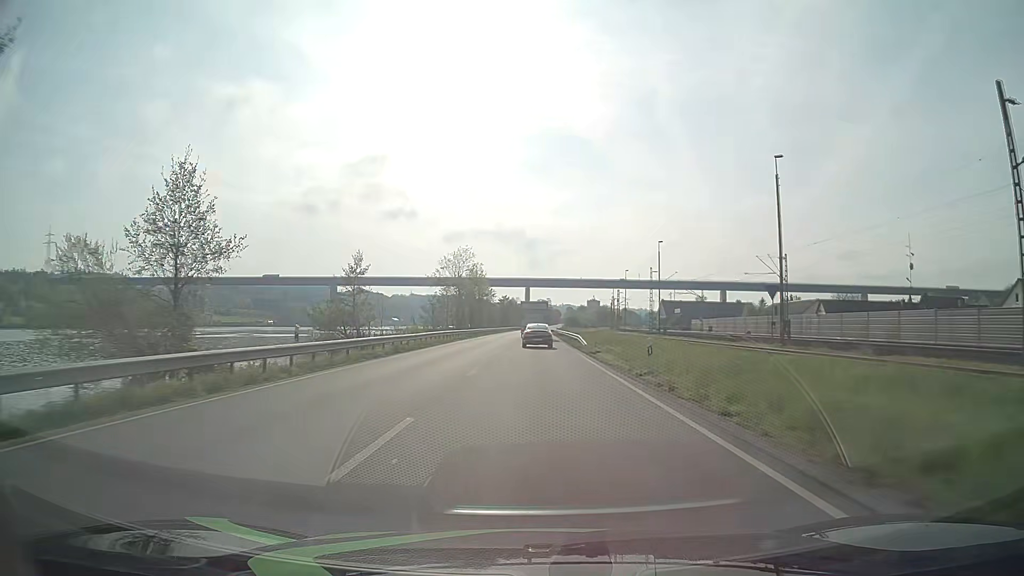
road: primary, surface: asphalt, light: Day
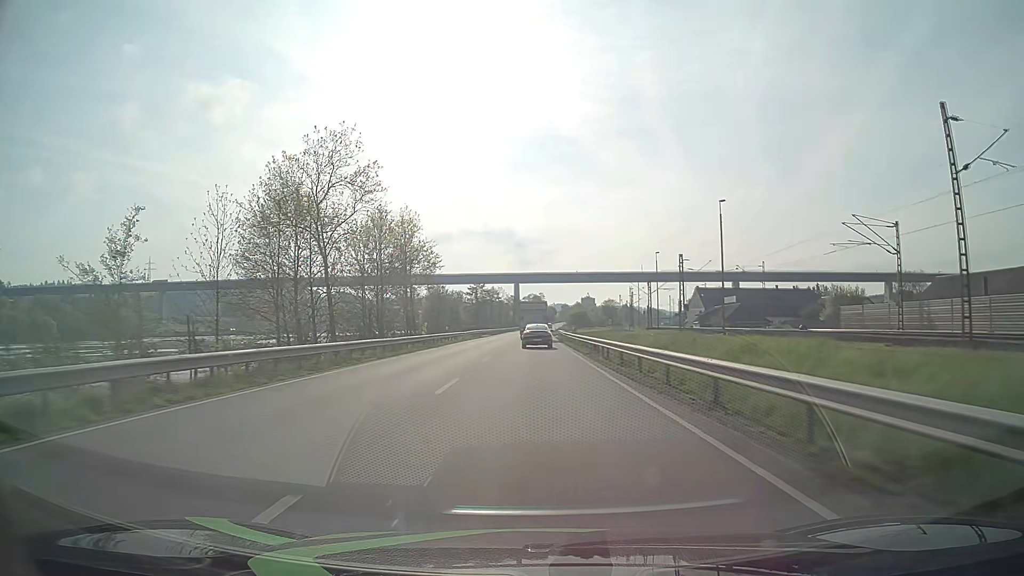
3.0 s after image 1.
(+0.4, +65.0) m; +1°
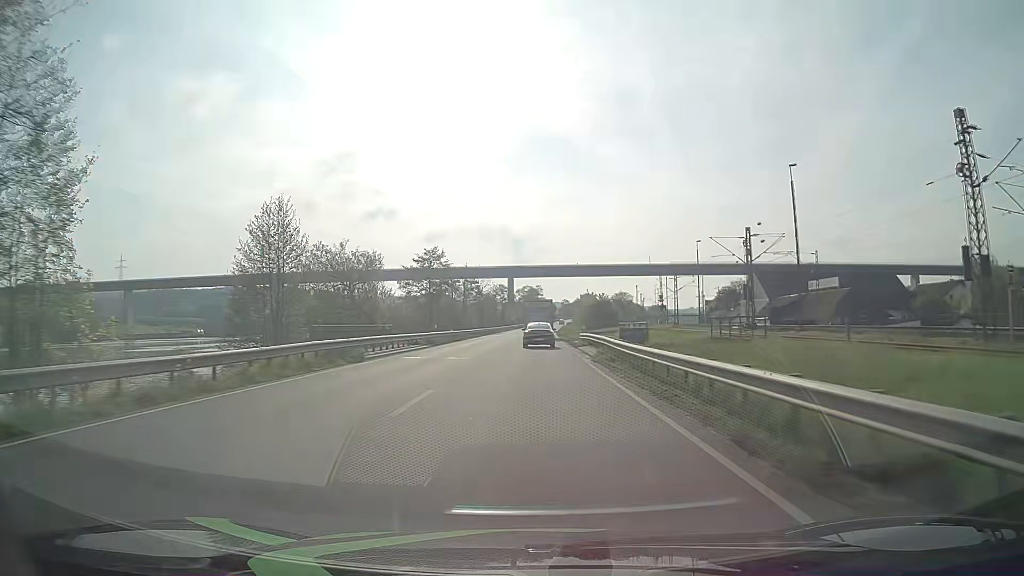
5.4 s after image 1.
(+0.2, +51.8) m; 0°
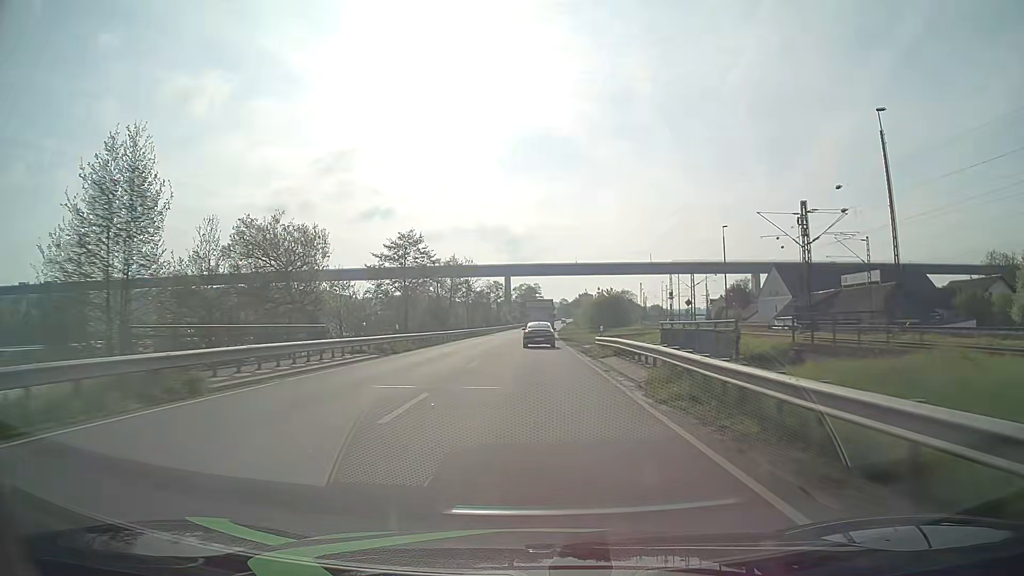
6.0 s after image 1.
(0.0, +12.8) m; 0°
(0, +10) (0, +20) (0, +30) (0, +40) (0, +50) (0, +60) (+1, +70) (+1, +80) (+1, +90) (+1, +100) m
